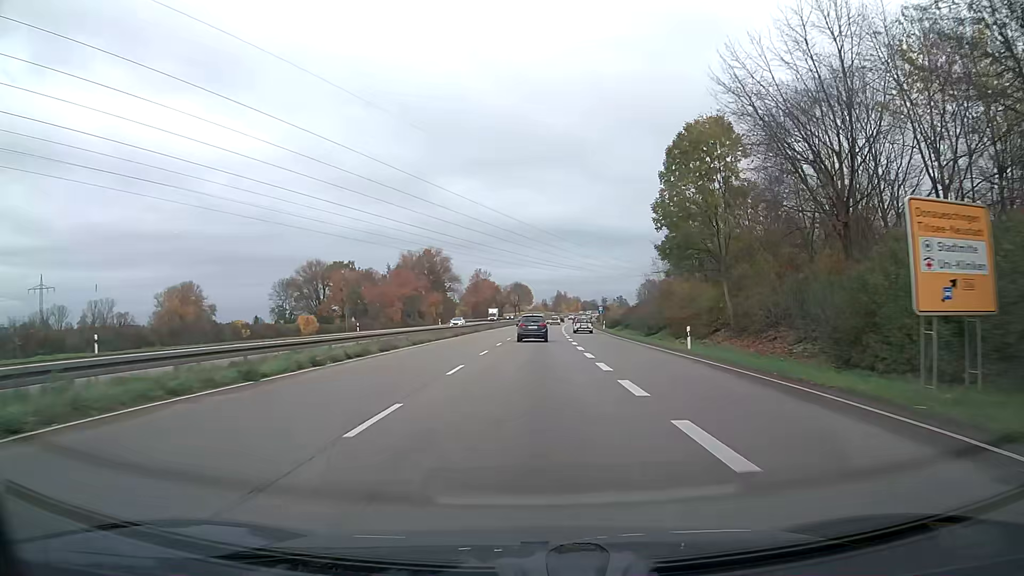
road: trunk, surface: asphalt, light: Day
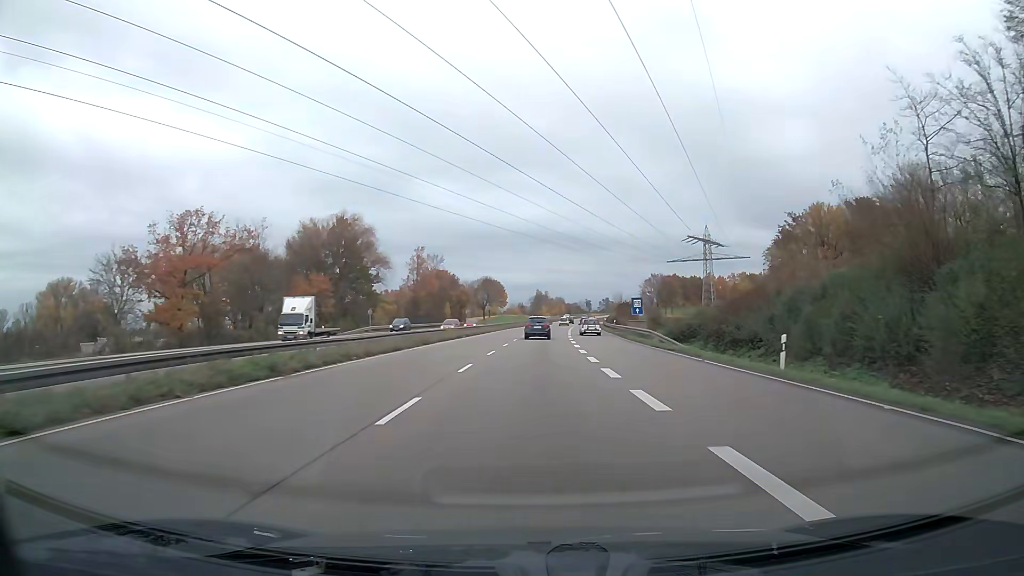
(+1.0, +62.2) m; +2°
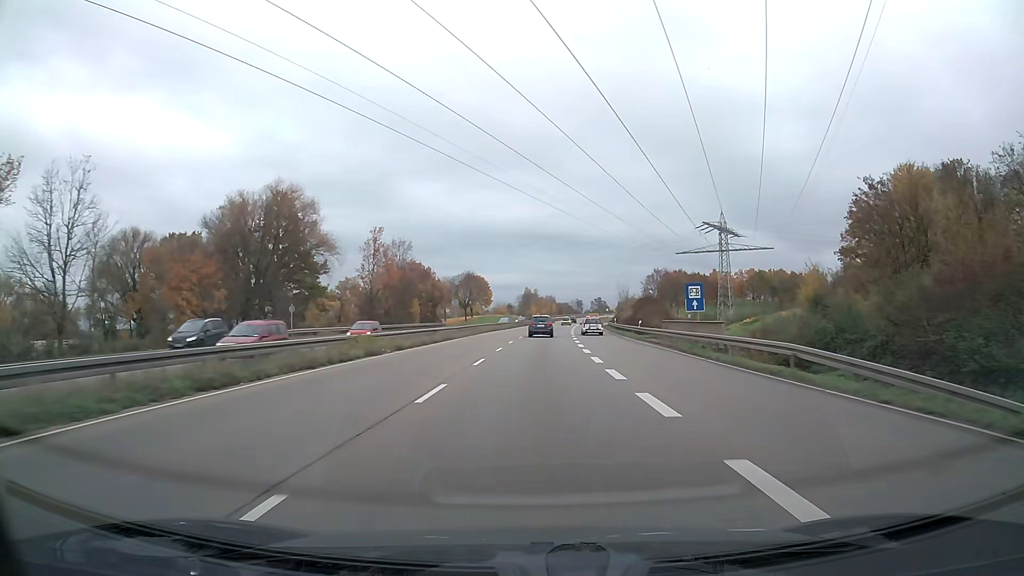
(+0.2, +24.8) m; +1°
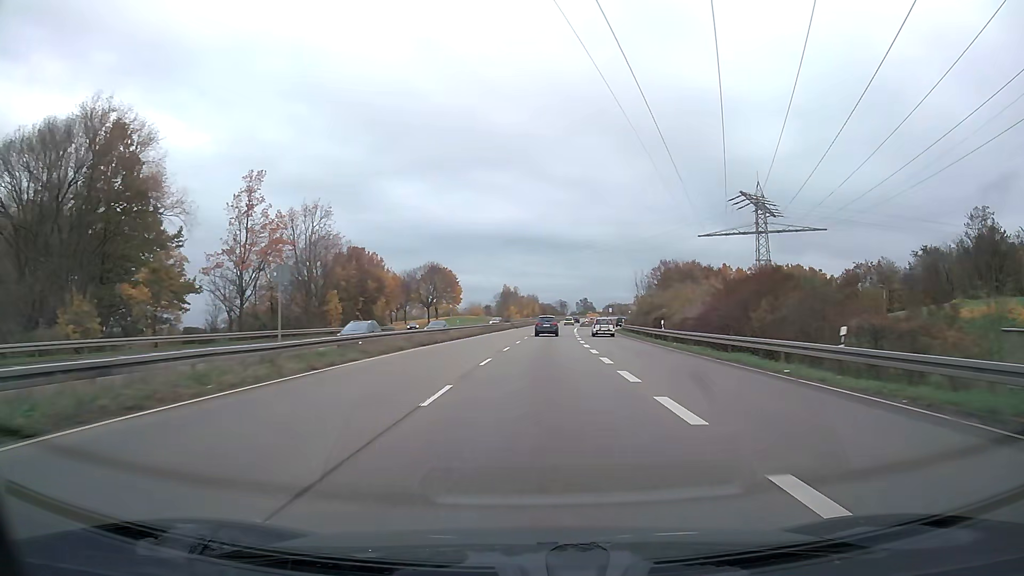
(+0.5, +37.0) m; +2°
